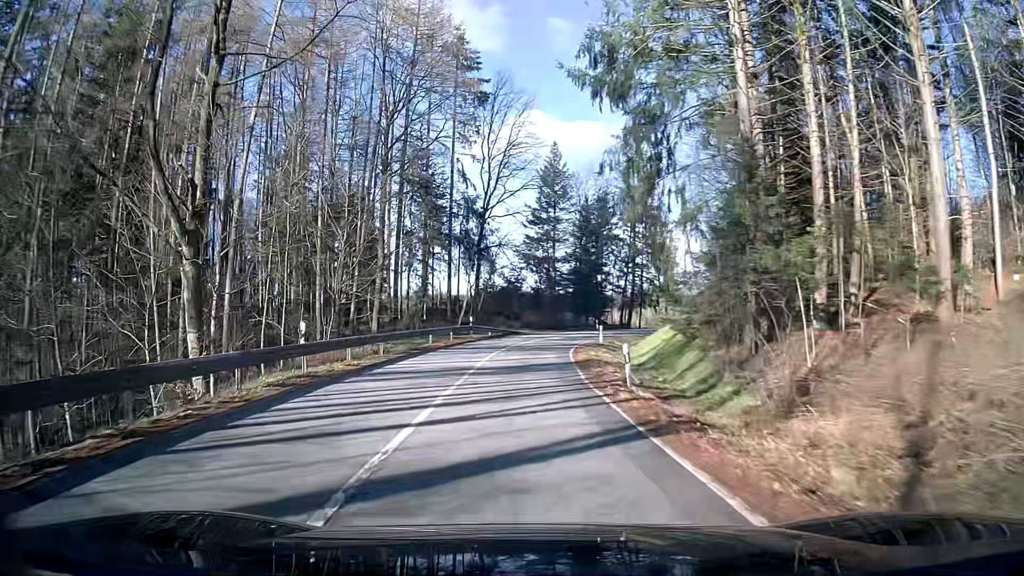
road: secondary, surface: asphalt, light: Day
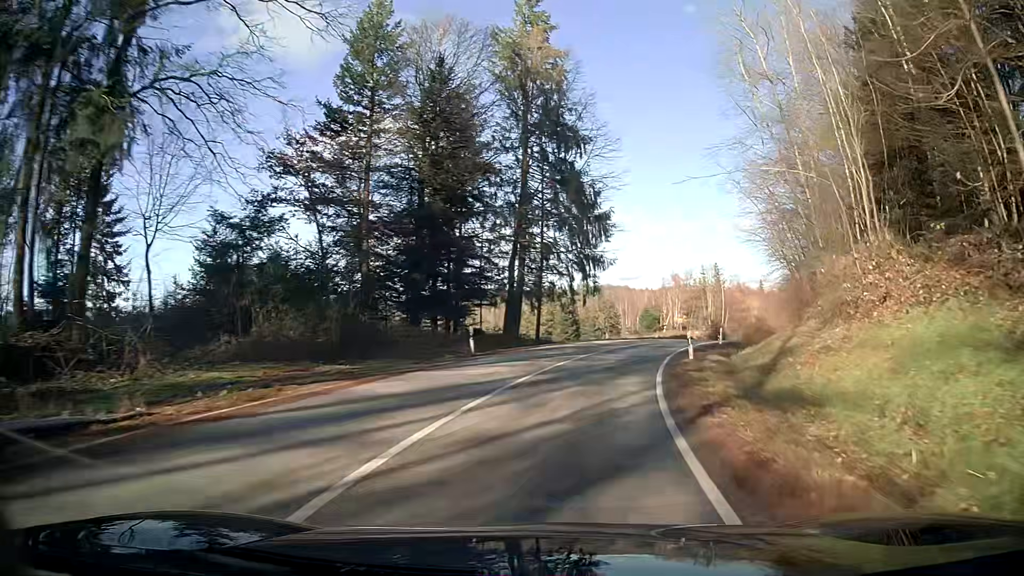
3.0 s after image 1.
(+3.1, +42.8) m; +14°
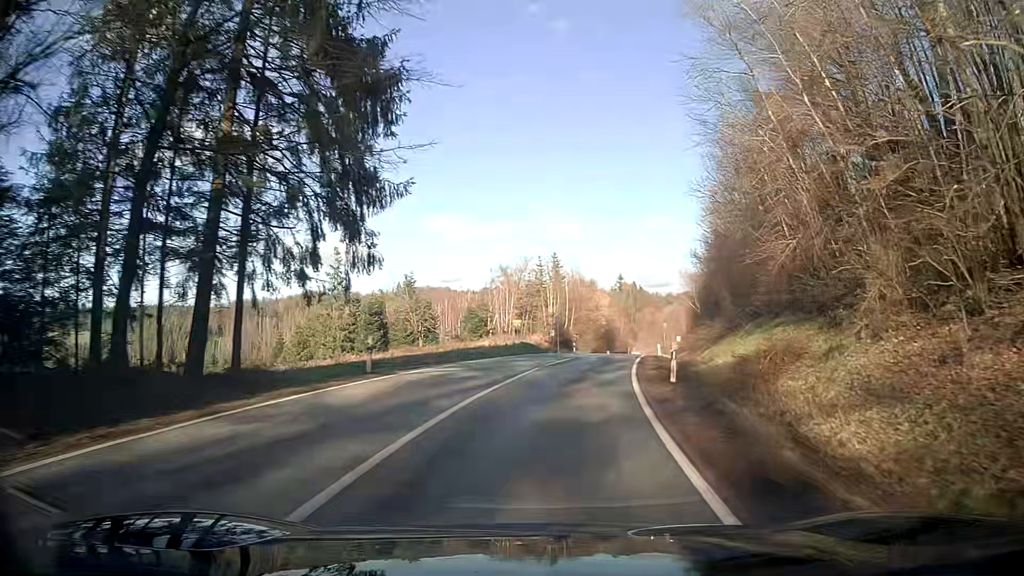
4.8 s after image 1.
(+3.5, +24.6) m; +15°
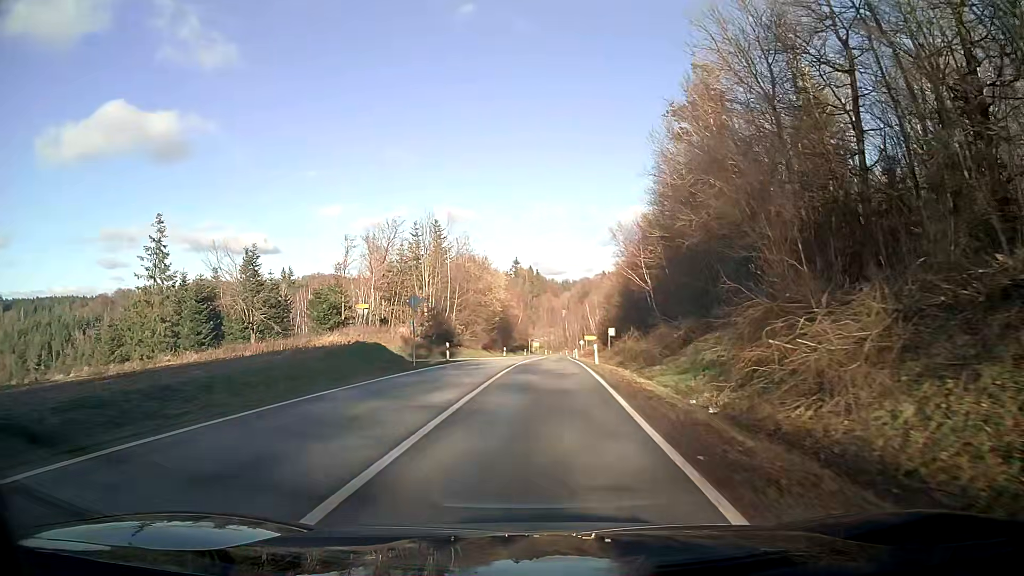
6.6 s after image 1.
(+2.2, +26.3) m; +8°
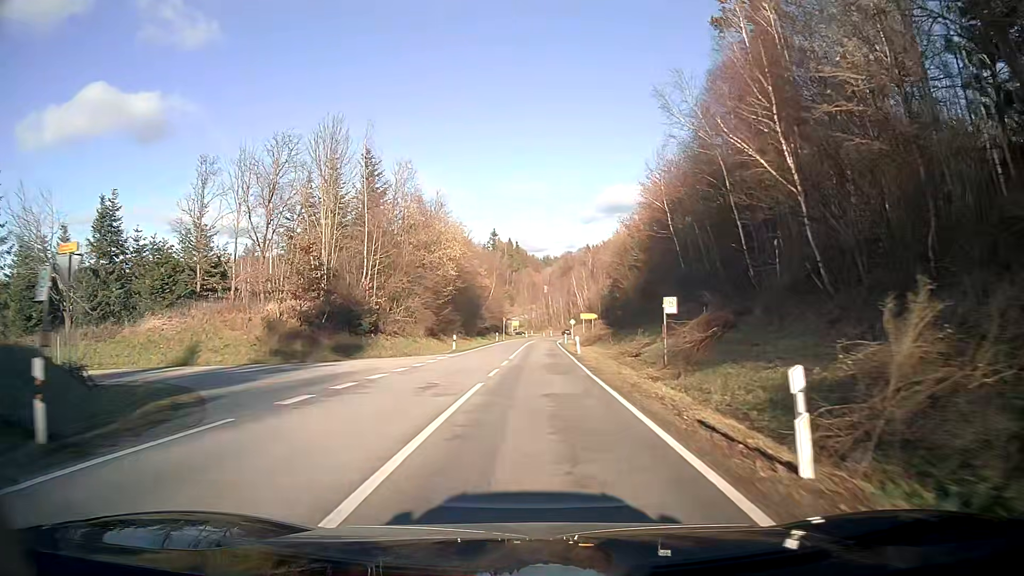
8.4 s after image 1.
(+0.6, +29.4) m; +1°
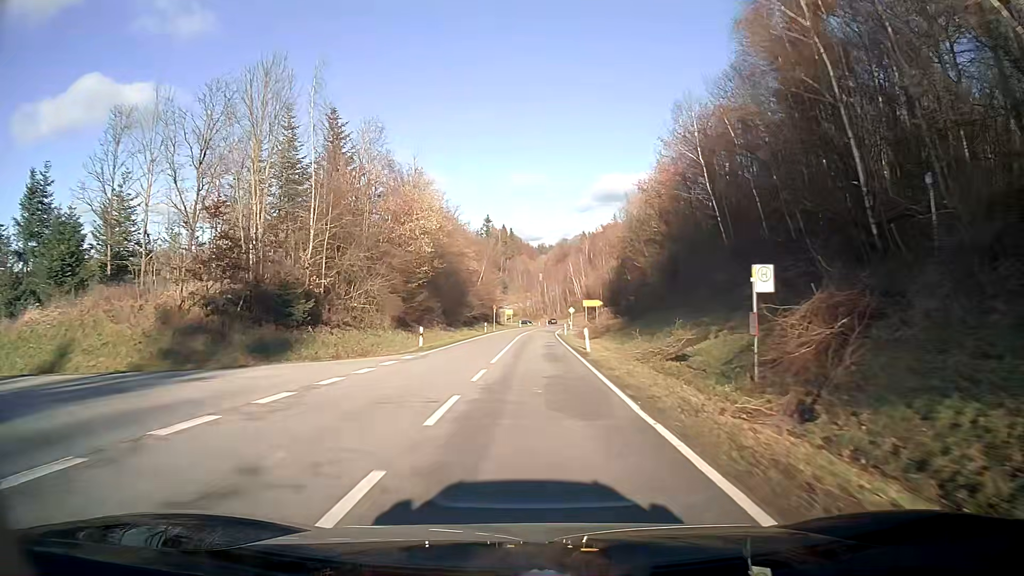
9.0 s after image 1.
(0.0, +10.3) m; 0°
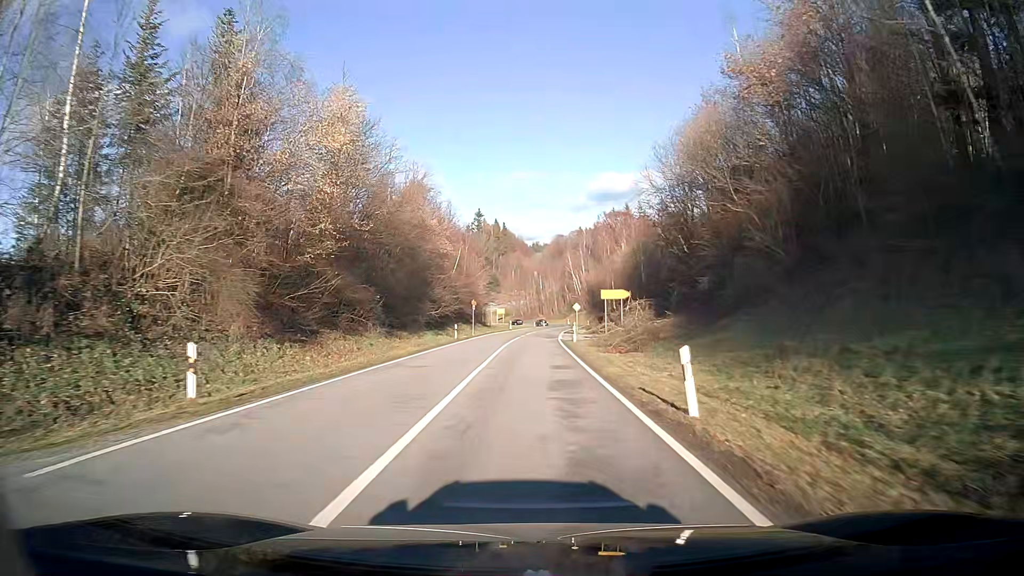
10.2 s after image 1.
(+0.1, +20.6) m; 0°
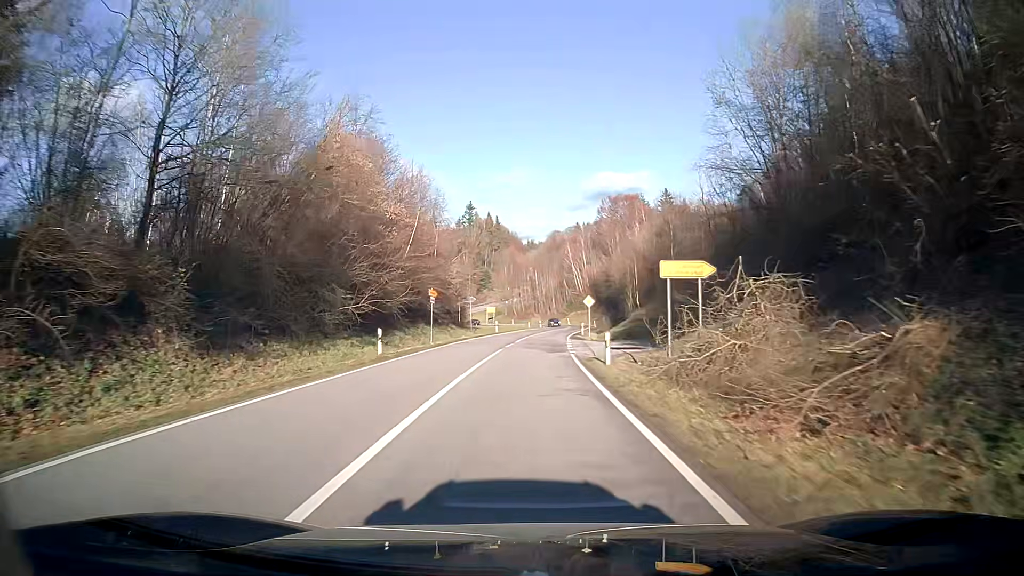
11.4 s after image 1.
(+0.1, +20.4) m; 0°
